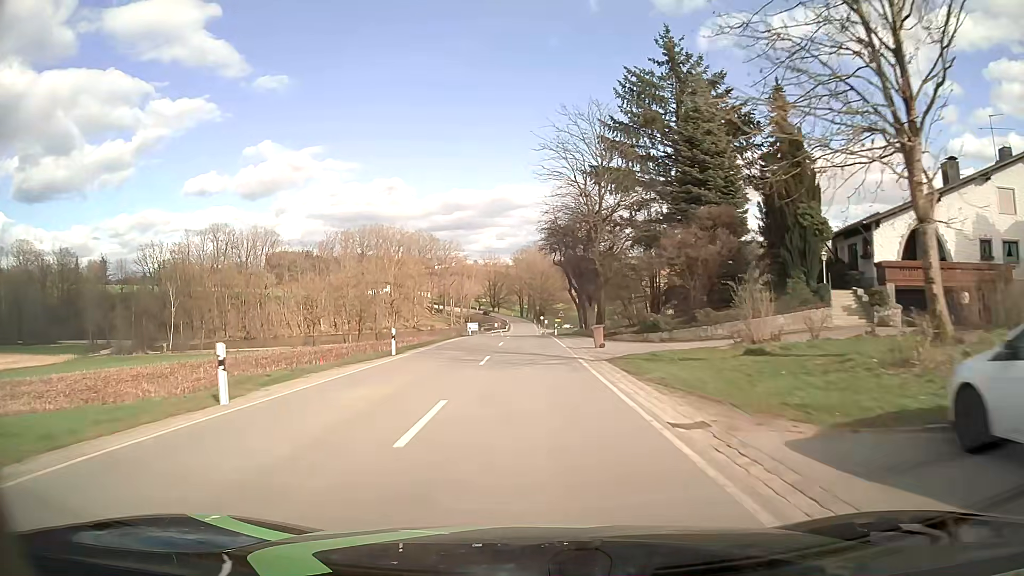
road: tertiary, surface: asphalt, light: Day
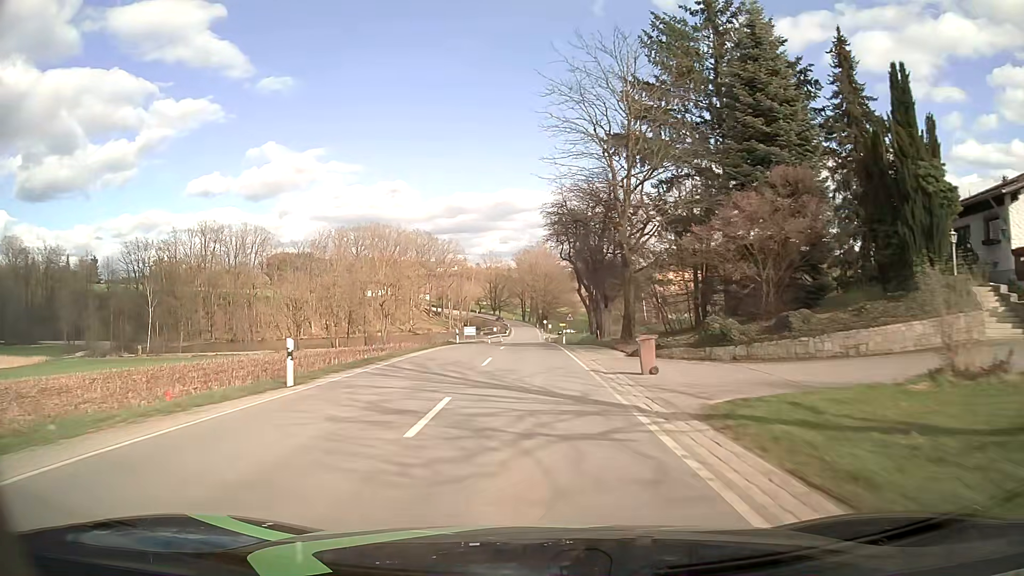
(0.0, +11.3) m; -1°
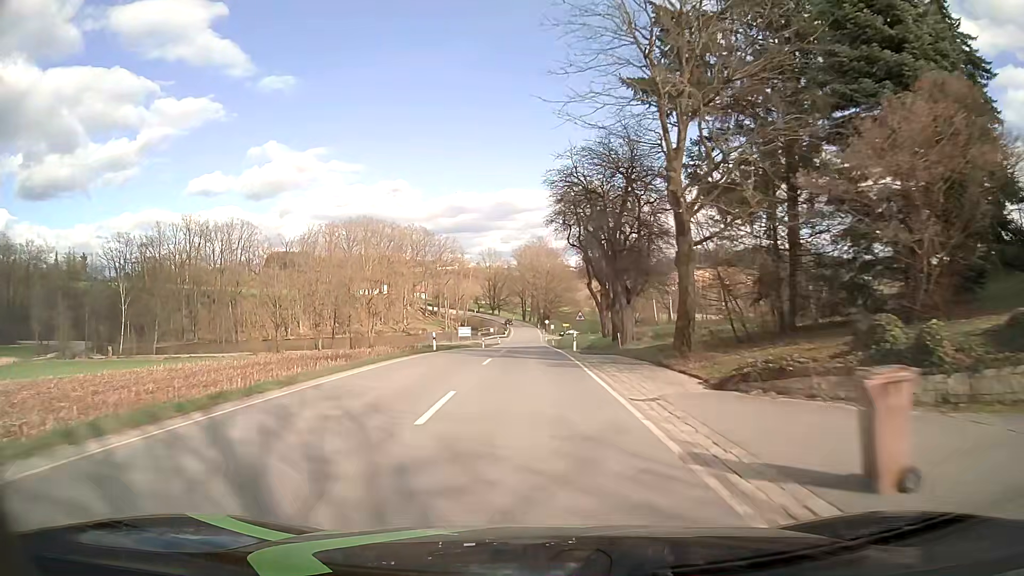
(0.0, +11.2) m; 0°
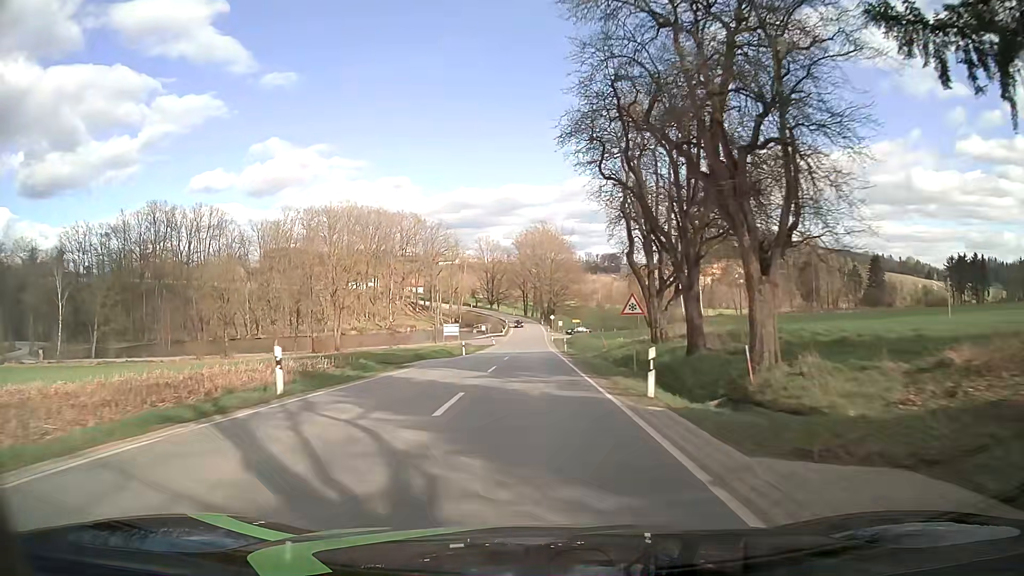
(0.0, +22.3) m; -1°
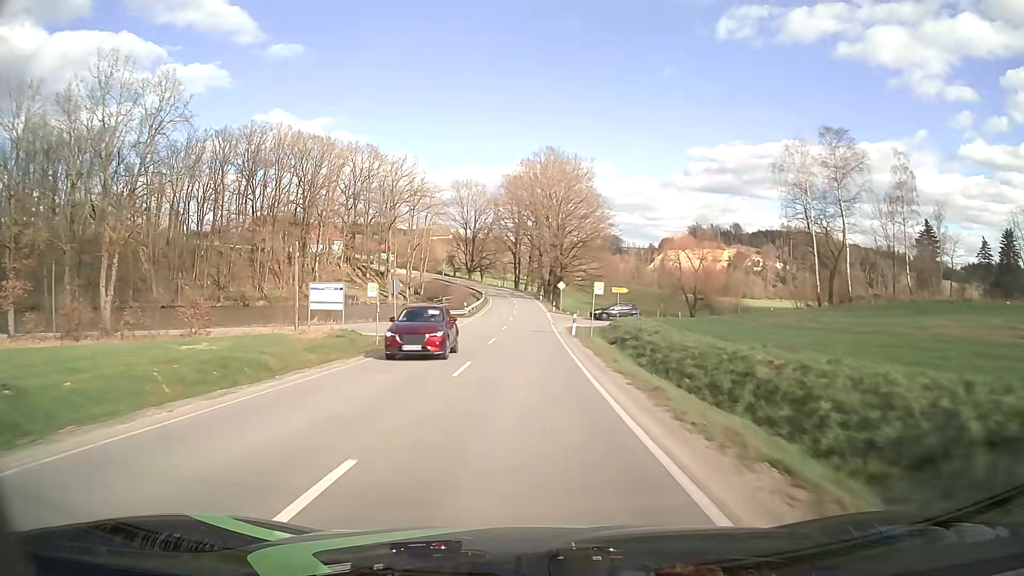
(+0.6, +55.6) m; +1°
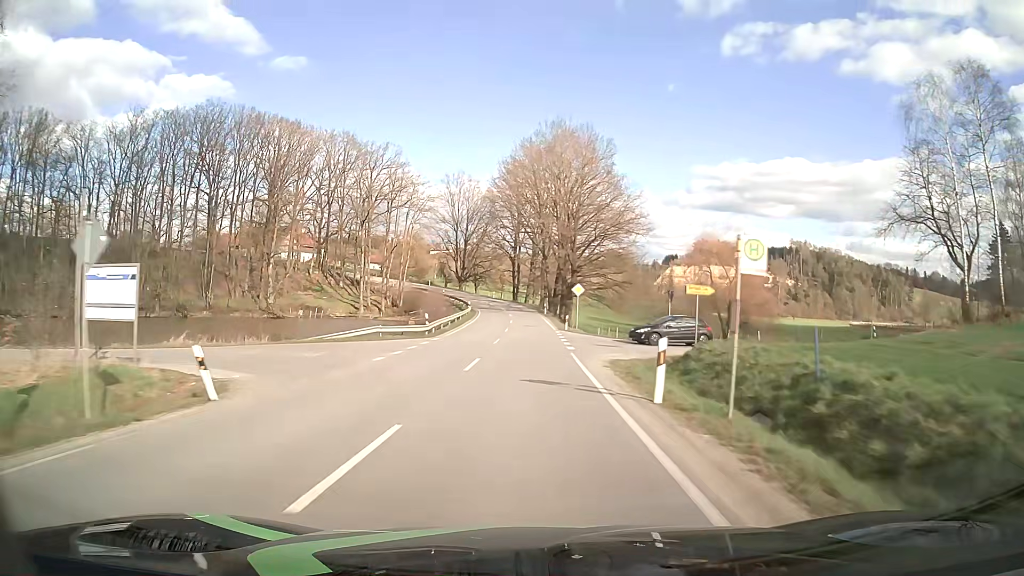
(0.0, +21.9) m; 0°
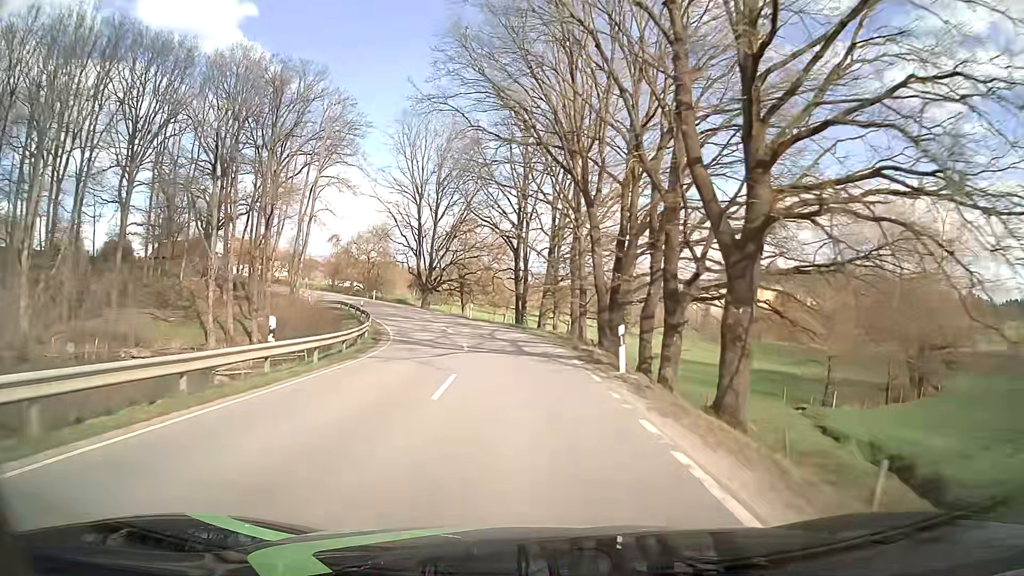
(-0.2, +53.8) m; -1°
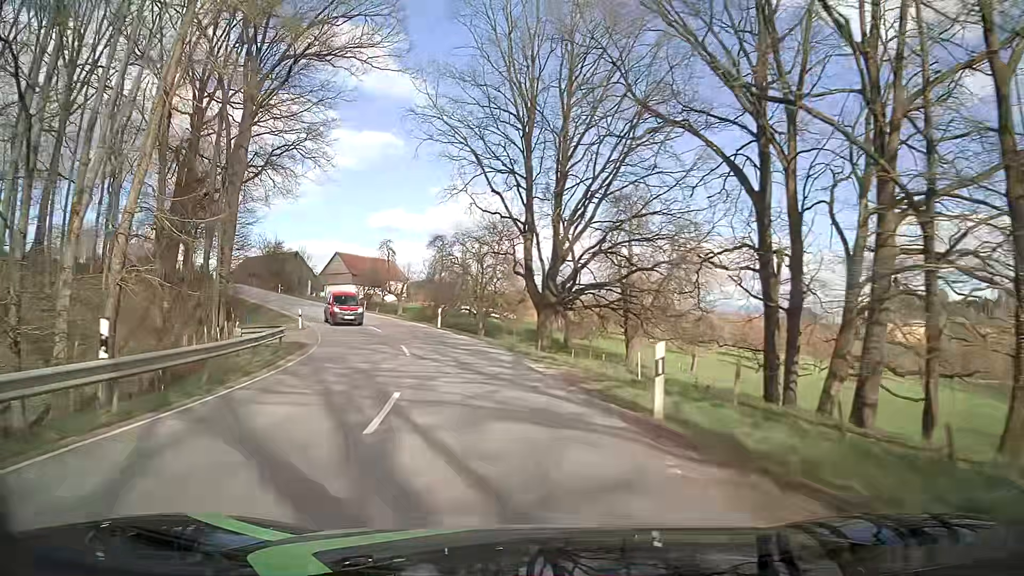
(-3.4, +38.6) m; -13°
(-1, +10) (-2, +20) (-5, +29) (-9, +39) (-13, +48) (-19, +56) (-25, +64) (-31, +72) (-37, +80) (-43, +88) m
